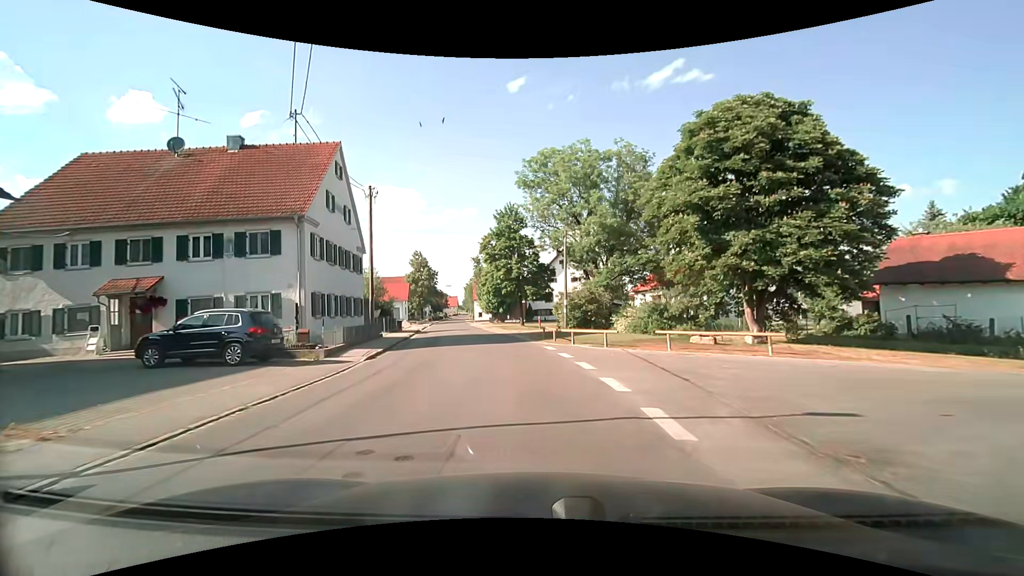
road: secondary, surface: asphalt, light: Day
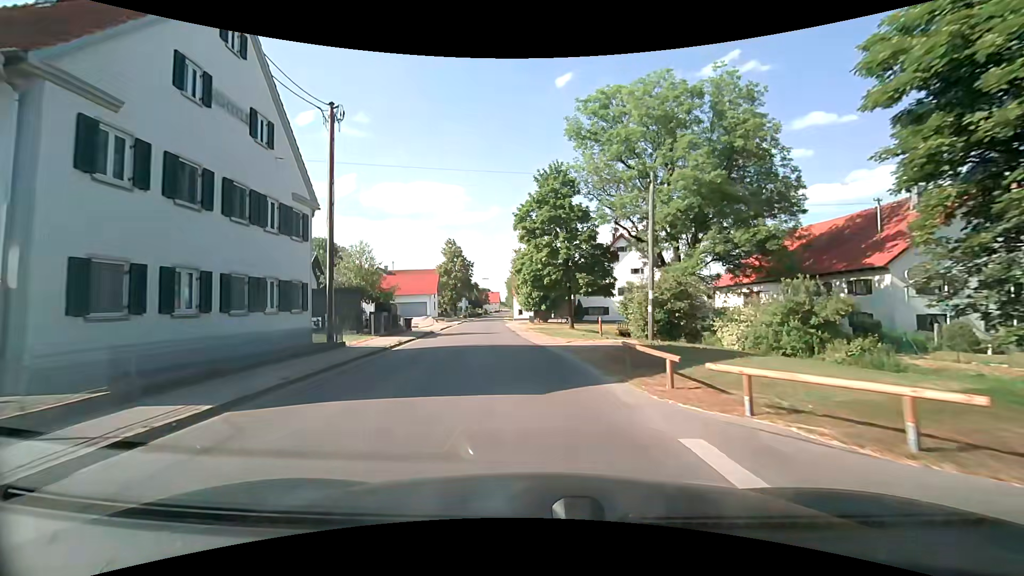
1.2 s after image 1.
(-0.6, +13.7) m; -5°
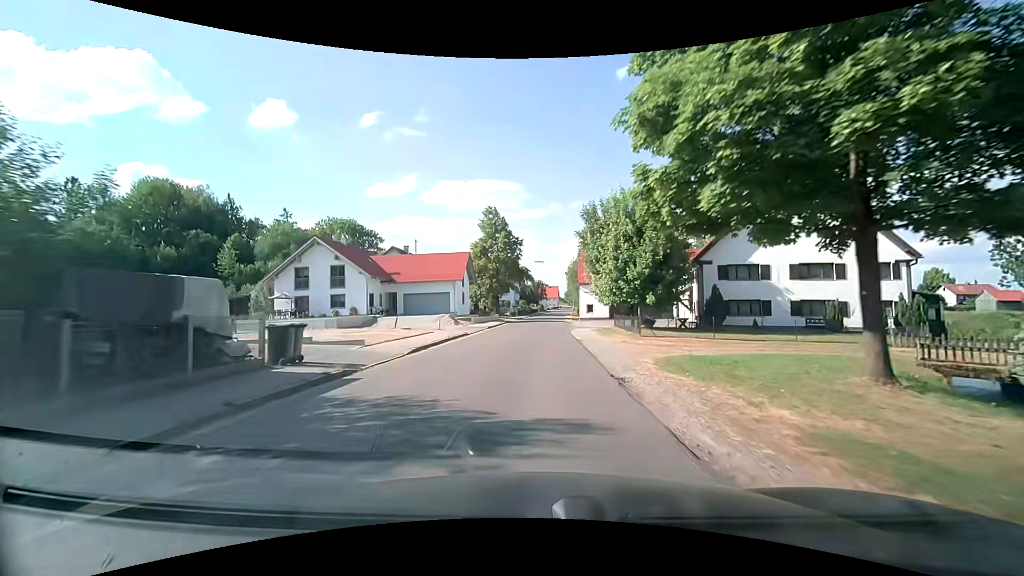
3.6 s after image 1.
(-2.0, +28.0) m; -7°
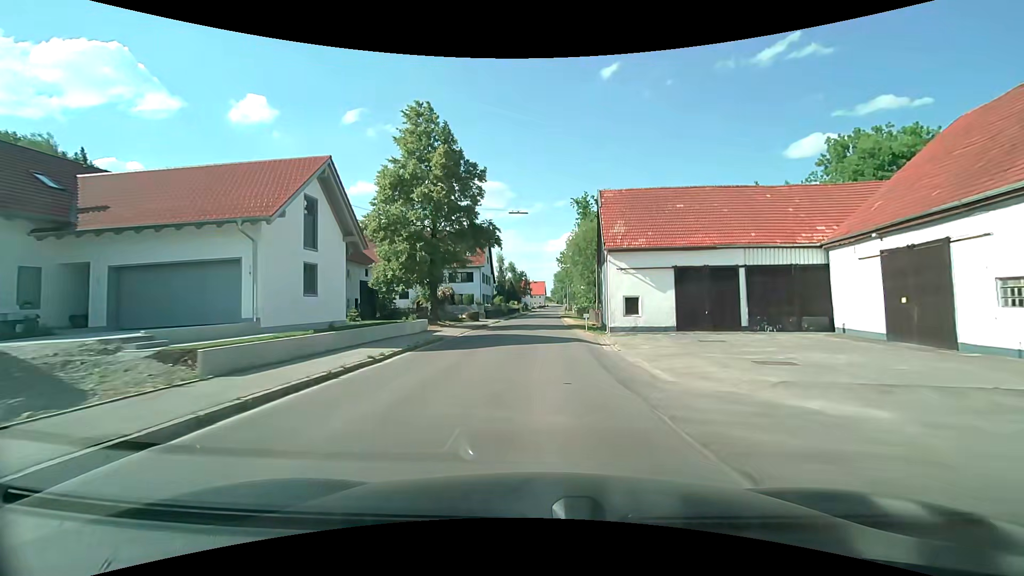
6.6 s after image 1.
(+0.3, +36.0) m; +1°
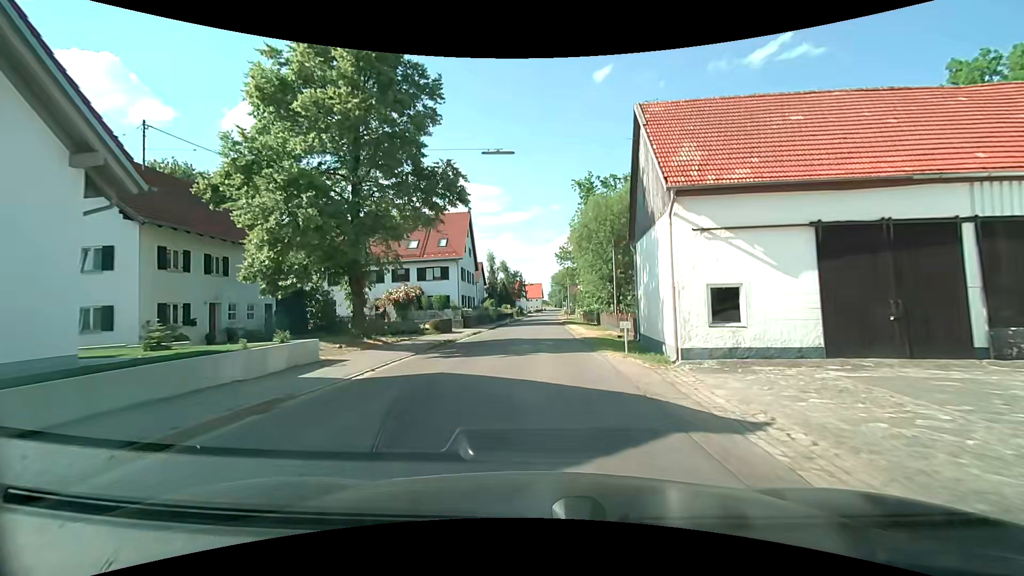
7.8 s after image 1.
(+0.1, +14.5) m; +1°
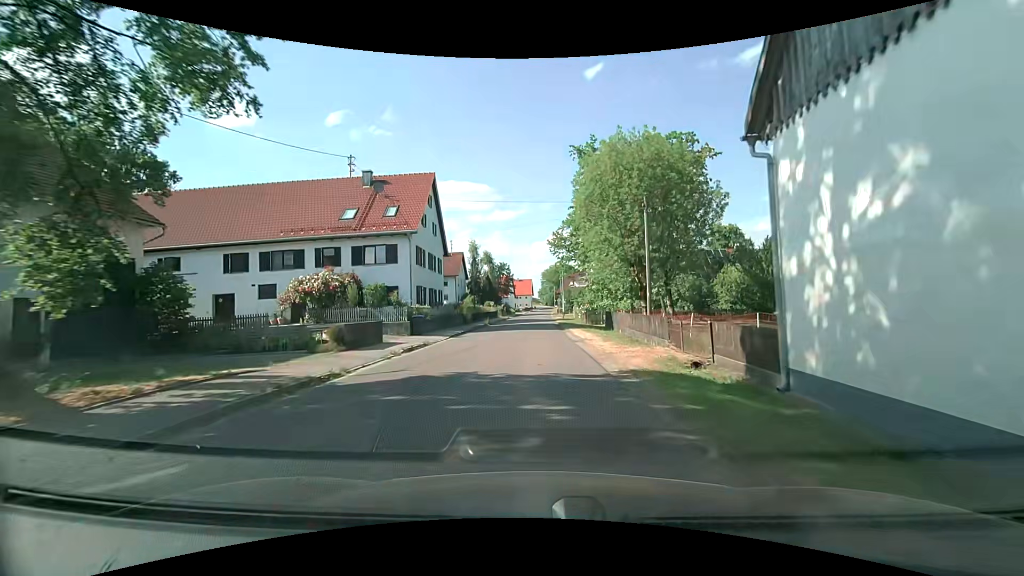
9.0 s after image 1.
(+0.1, +14.3) m; 0°
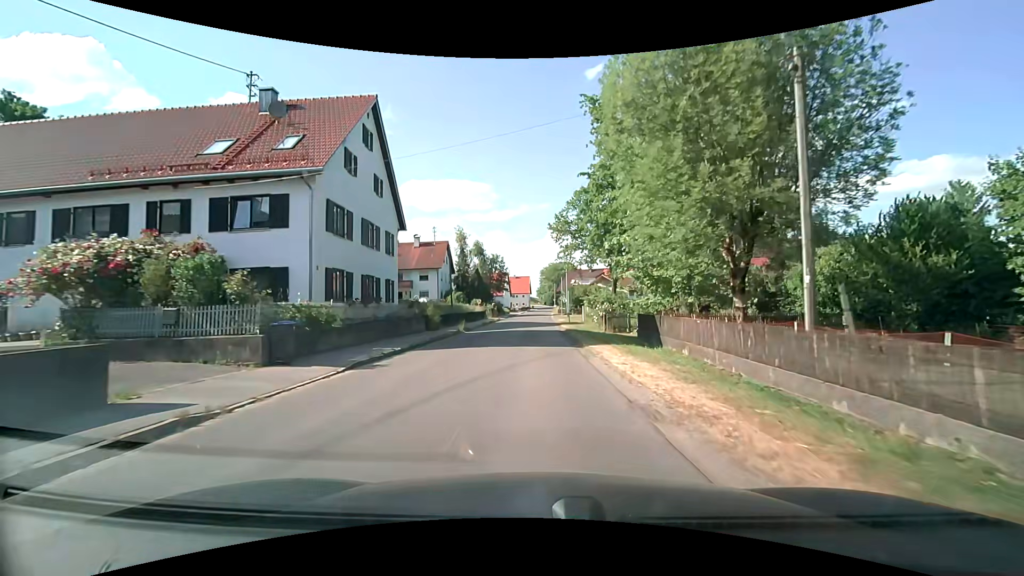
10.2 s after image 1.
(+0.1, +14.1) m; +1°
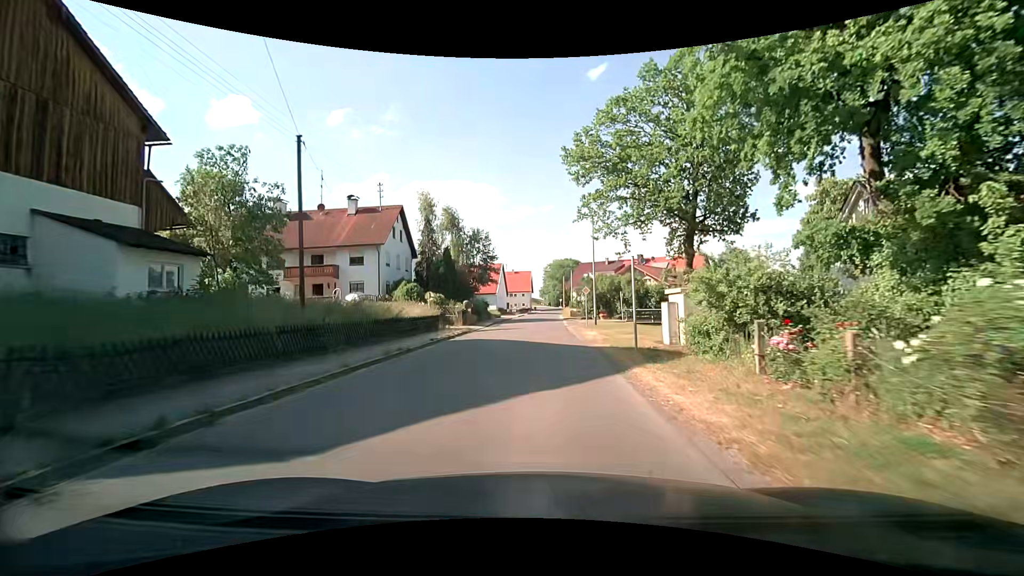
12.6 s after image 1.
(-0.1, +28.0) m; 0°
(0, +10) (0, +20) (0, +30) (0, +40) (+1, +50) (+1, +60) (+1, +70) (+2, +80) (+2, +90) (+3, +100) m
